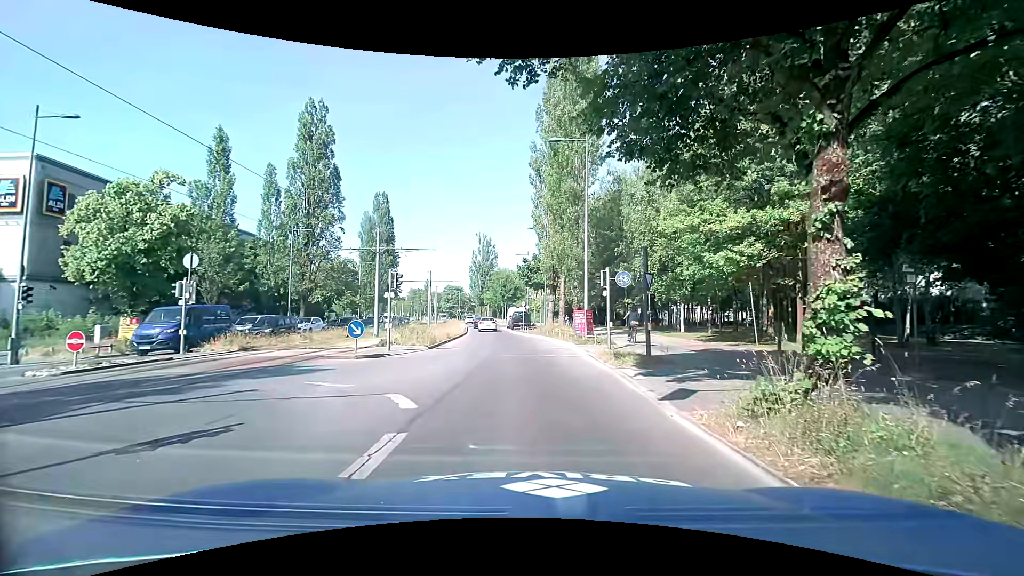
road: secondary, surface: asphalt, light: Day
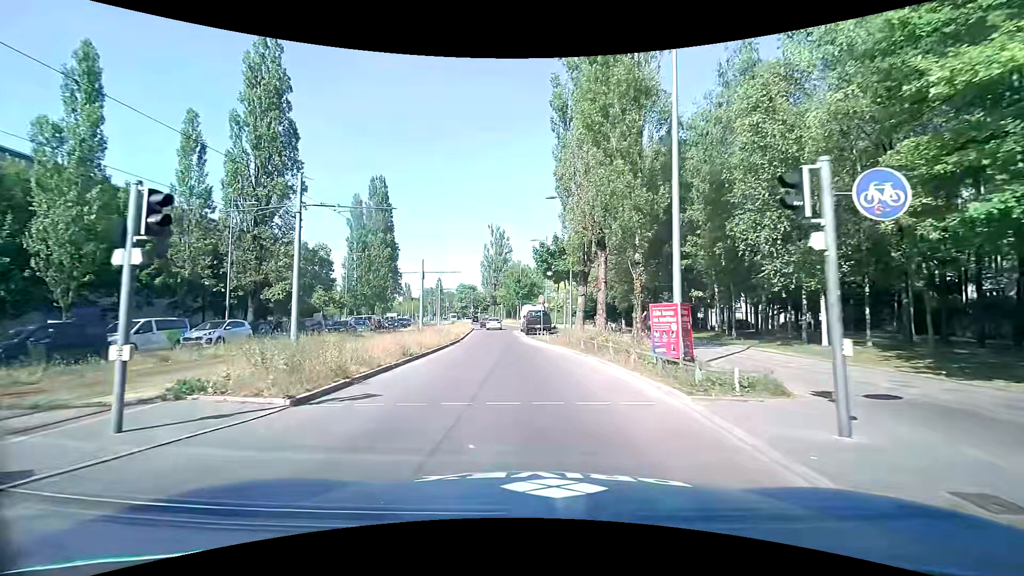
(0.0, +13.8) m; -1°
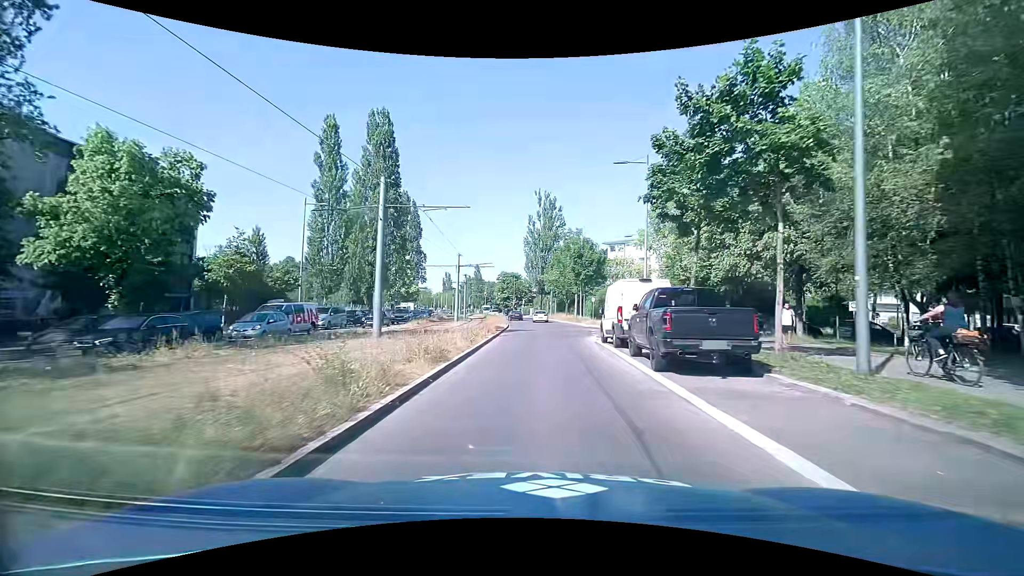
(-2.4, +27.9) m; -6°
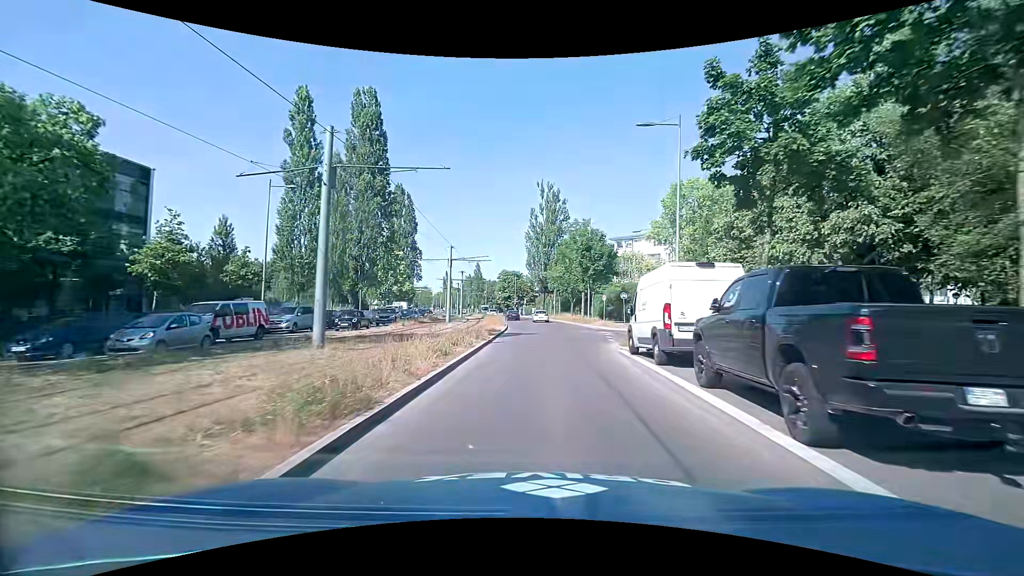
(0.0, +6.0) m; 0°
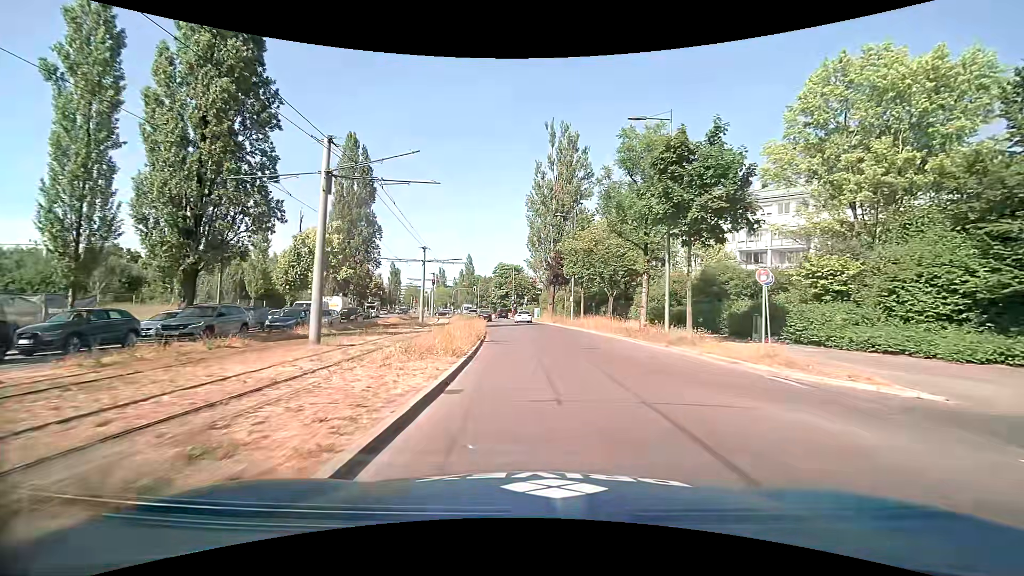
(-0.3, +28.1) m; 0°
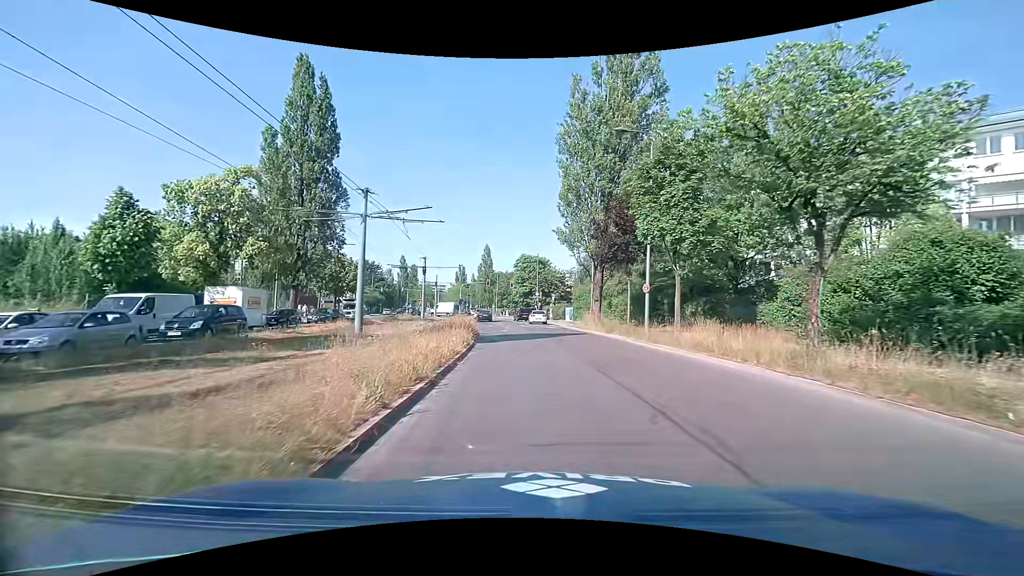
(-0.4, +22.0) m; -3°
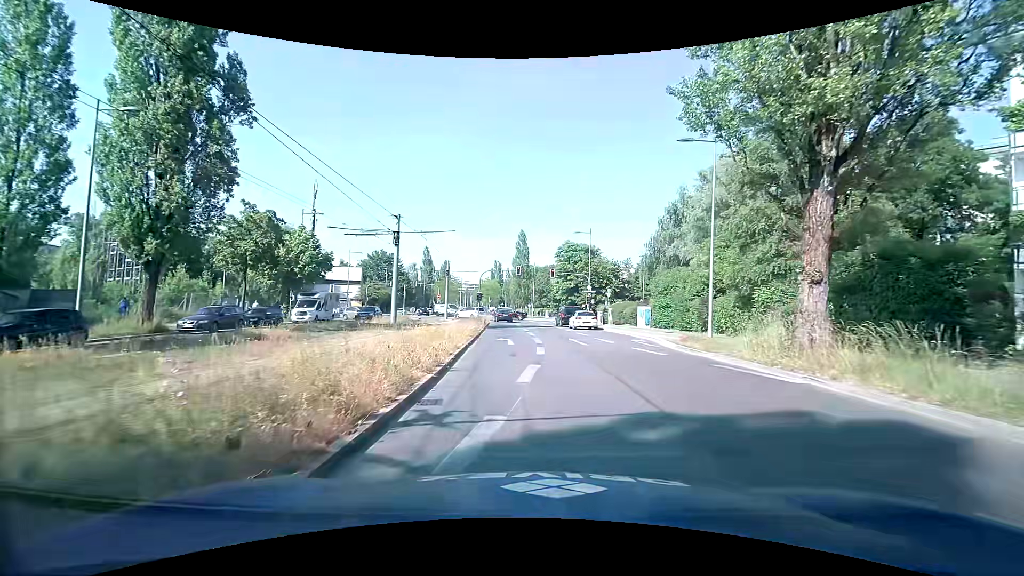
(-0.7, +23.7) m; -5°
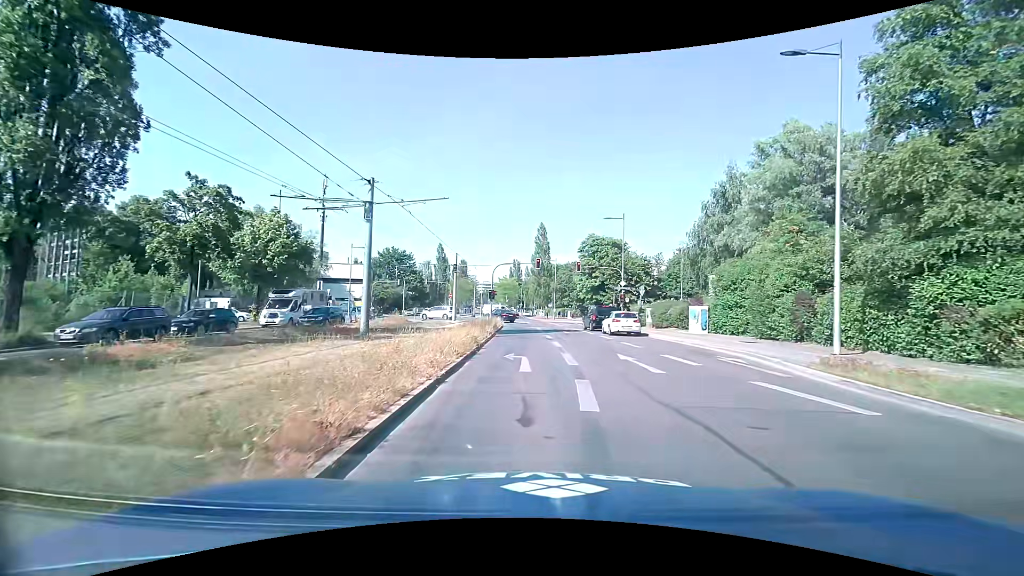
(-0.1, +8.5) m; -3°
